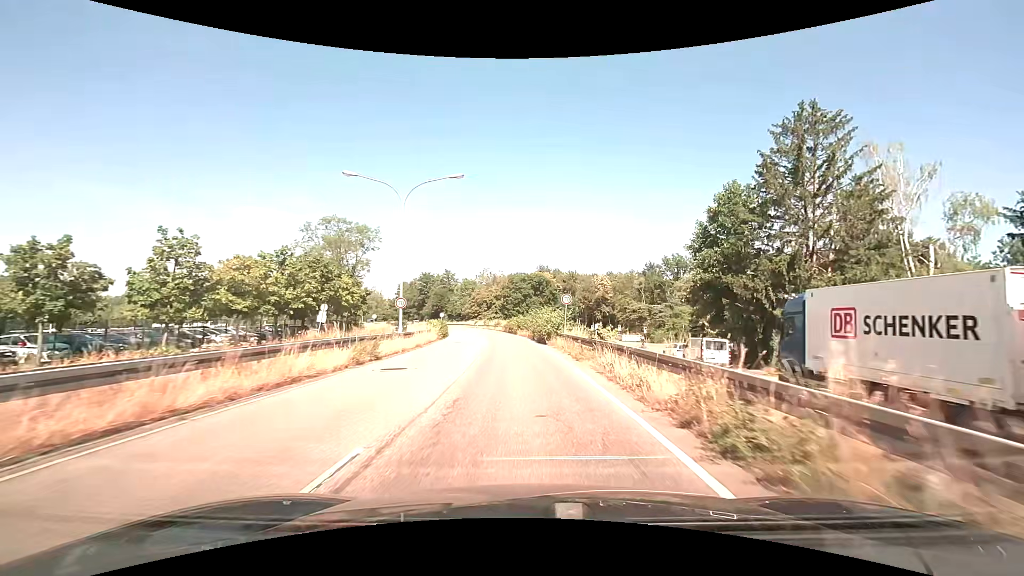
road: primary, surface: asphalt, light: Day
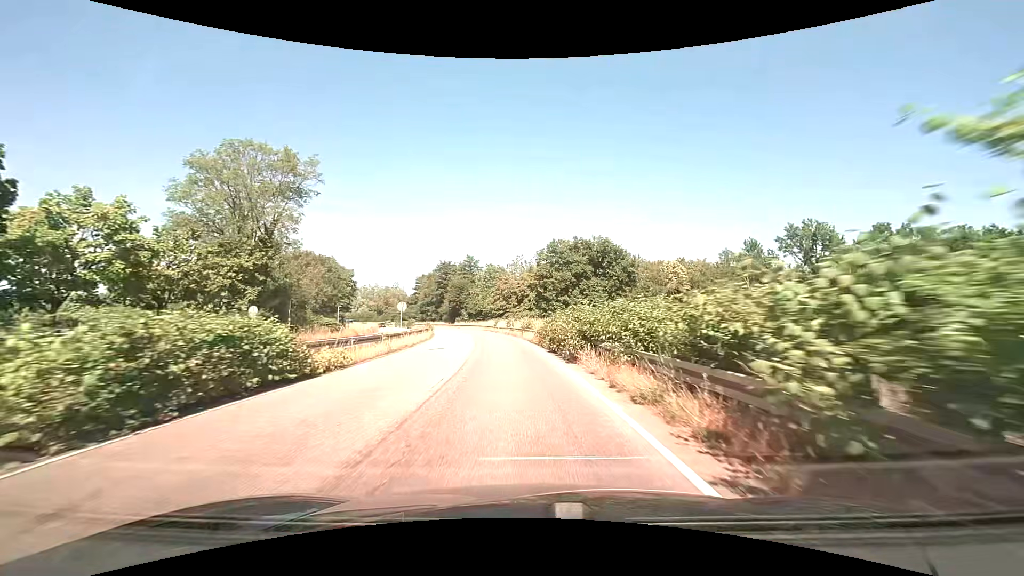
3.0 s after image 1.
(-1.3, +38.0) m; -5°
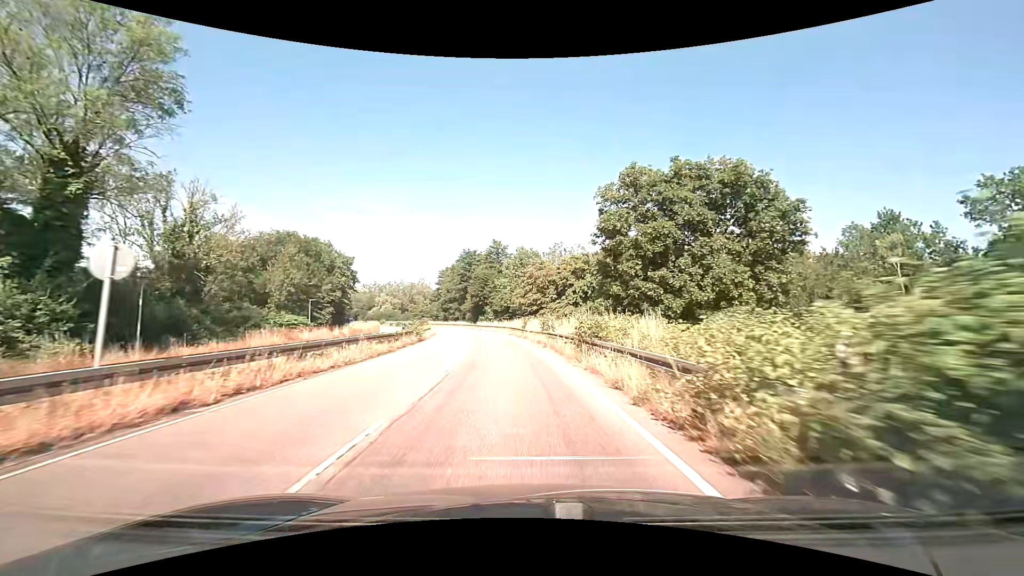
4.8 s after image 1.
(-0.7, +24.3) m; -4°
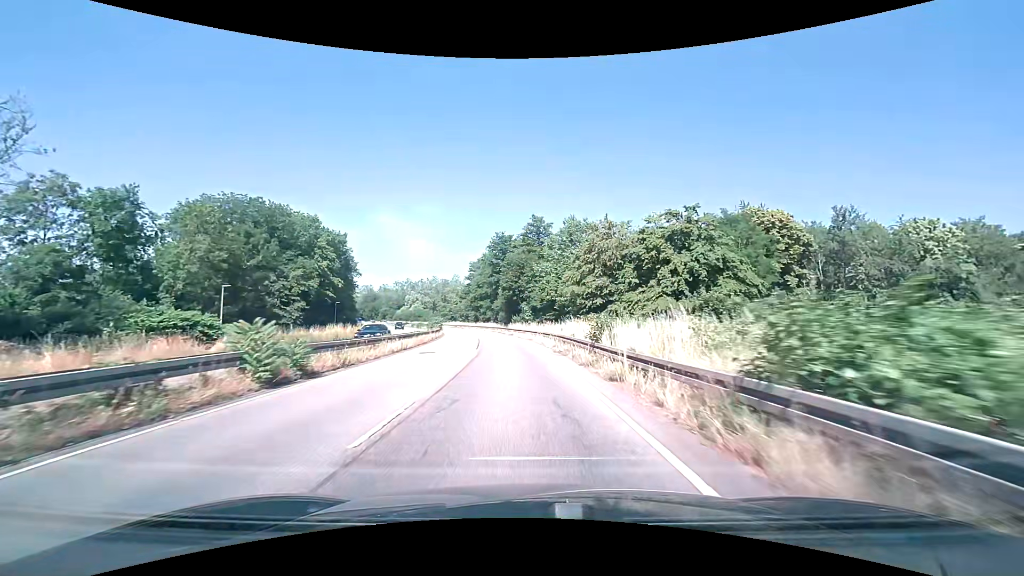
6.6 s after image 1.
(-1.1, +25.8) m; -5°
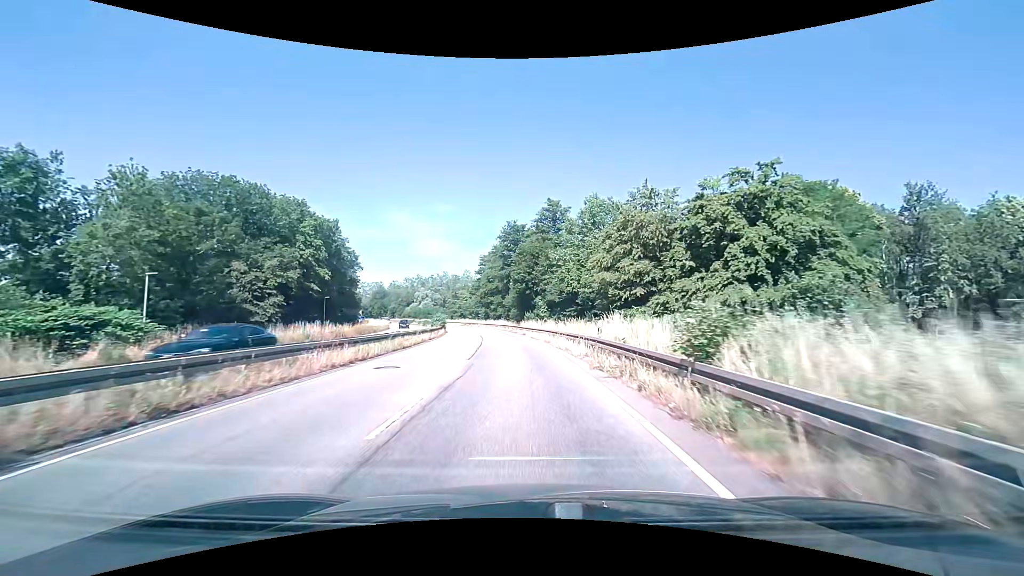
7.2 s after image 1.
(-0.1, +8.9) m; -1°
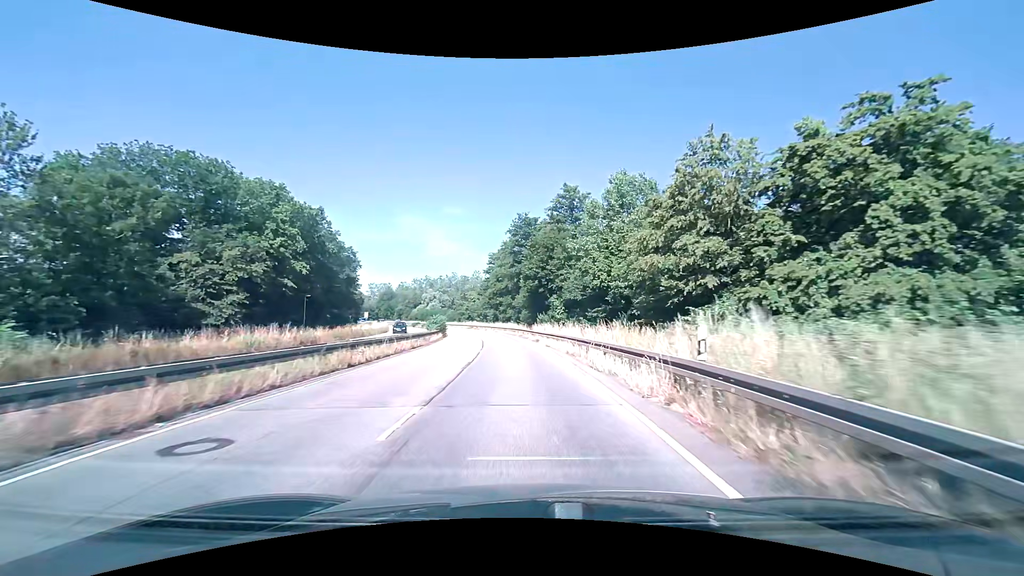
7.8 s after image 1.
(-0.1, +9.1) m; -2°
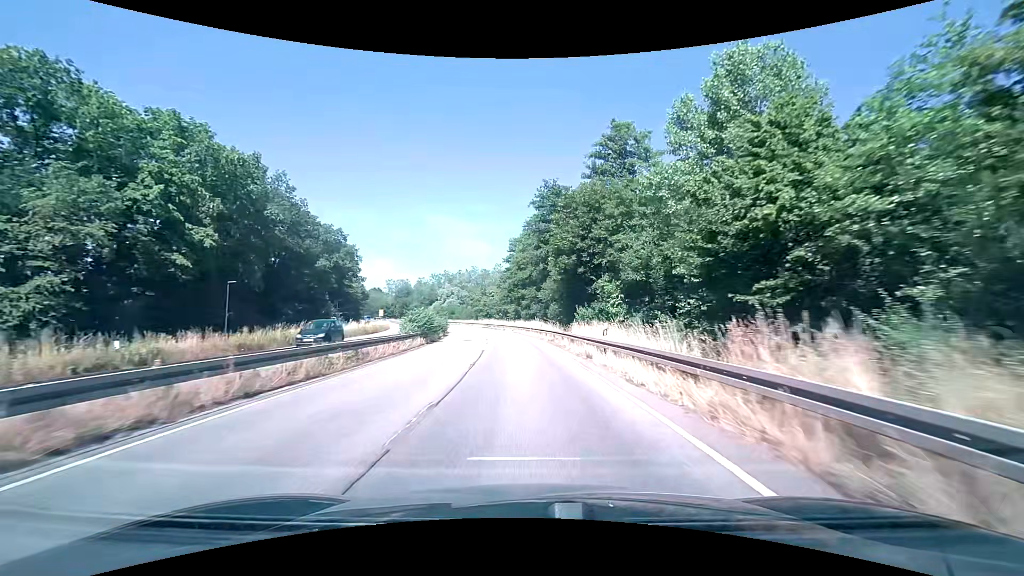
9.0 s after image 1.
(-0.4, +18.6) m; -3°
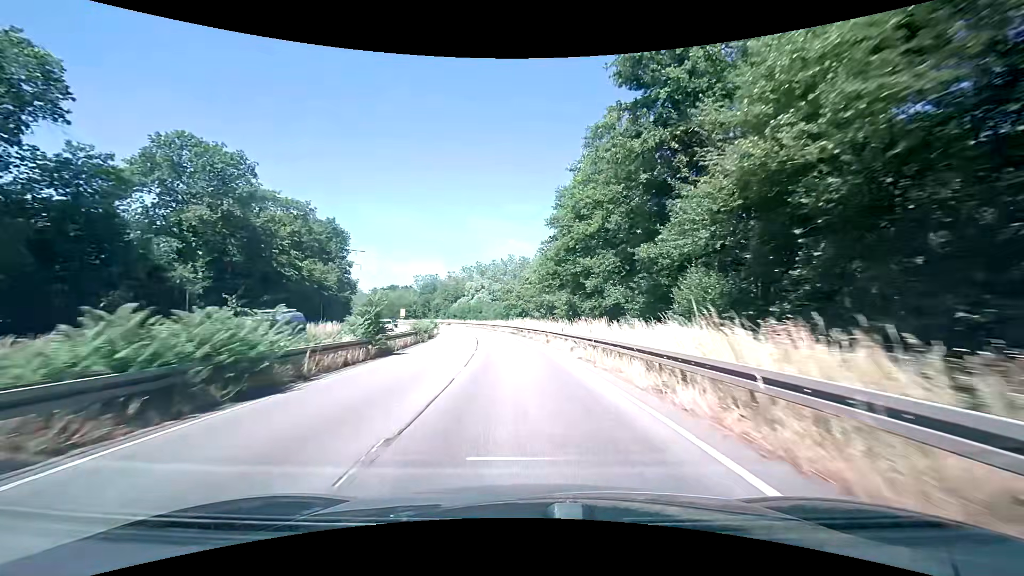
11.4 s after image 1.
(-1.6, +38.9) m; -5°
(0, +10) (0, +20) (-1, +30) (-2, +40) (-3, +50) (-5, +60) (-7, +70) (-9, +79) (-11, +89) (-14, +99) m
